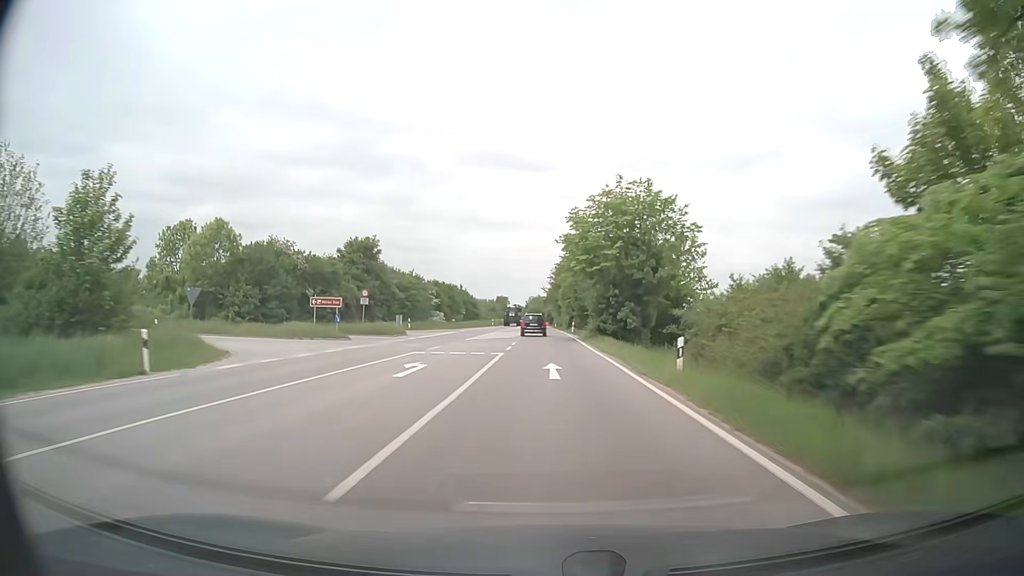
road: secondary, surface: asphalt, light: Day
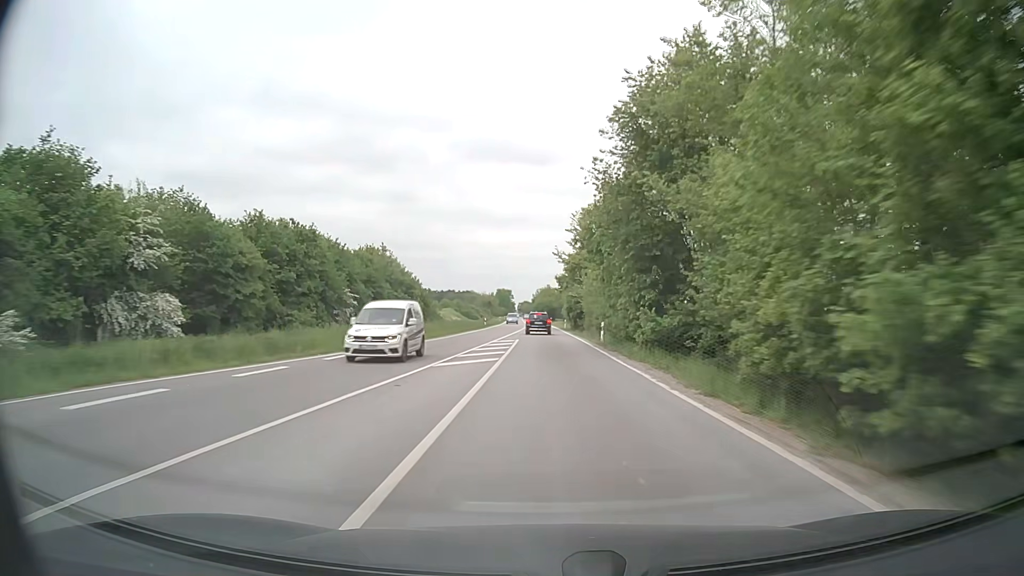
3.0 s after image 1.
(-0.8, +74.8) m; -1°
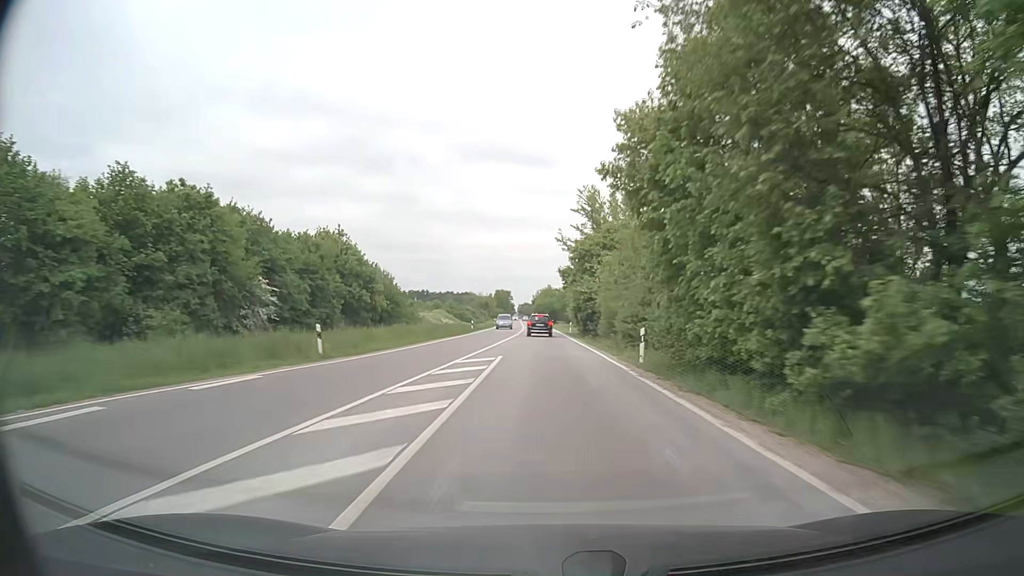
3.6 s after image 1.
(0.0, +14.6) m; 0°
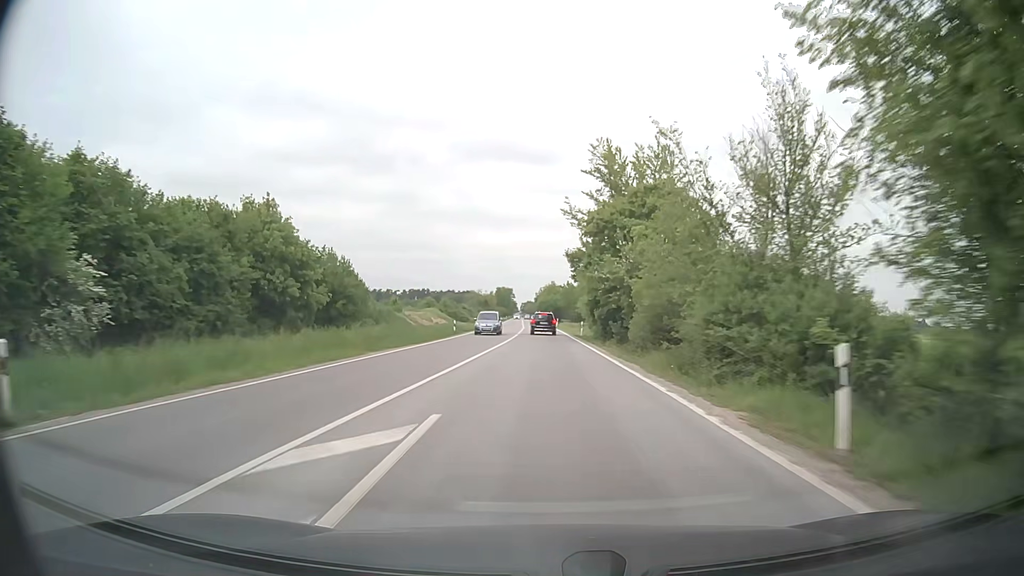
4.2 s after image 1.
(0.0, +14.4) m; 0°
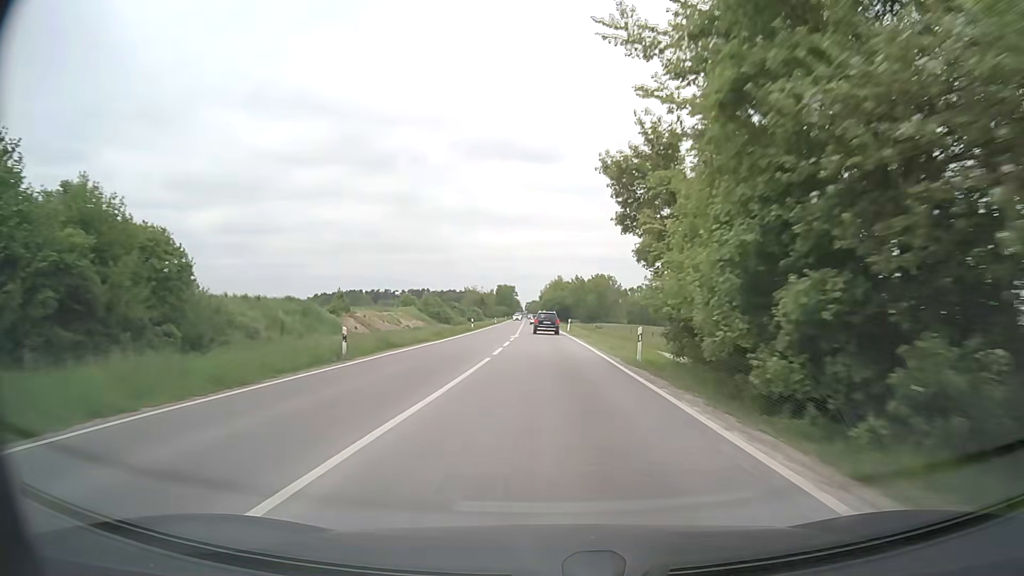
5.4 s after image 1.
(0.0, +28.2) m; 0°
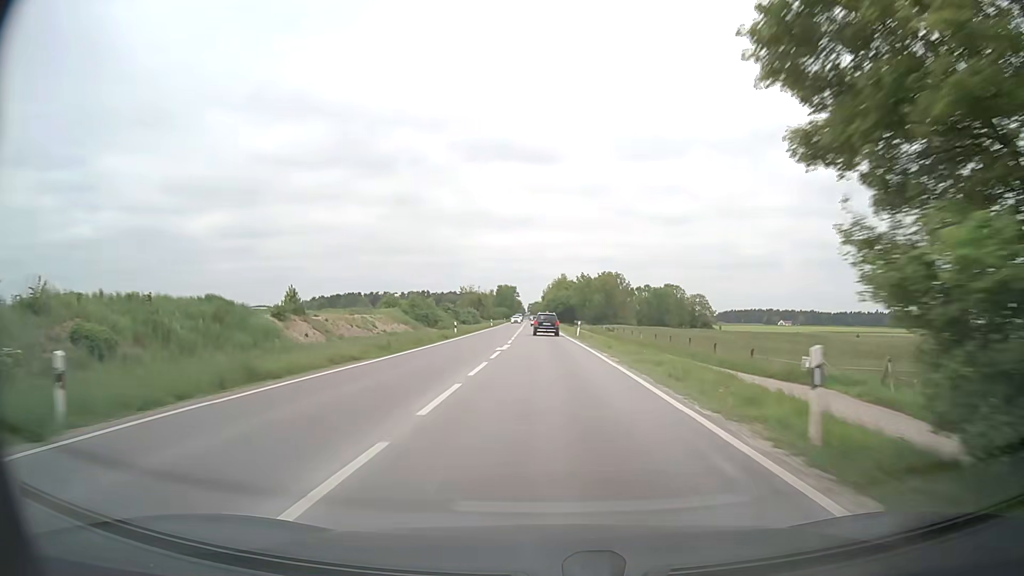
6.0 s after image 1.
(0.0, +13.8) m; 0°
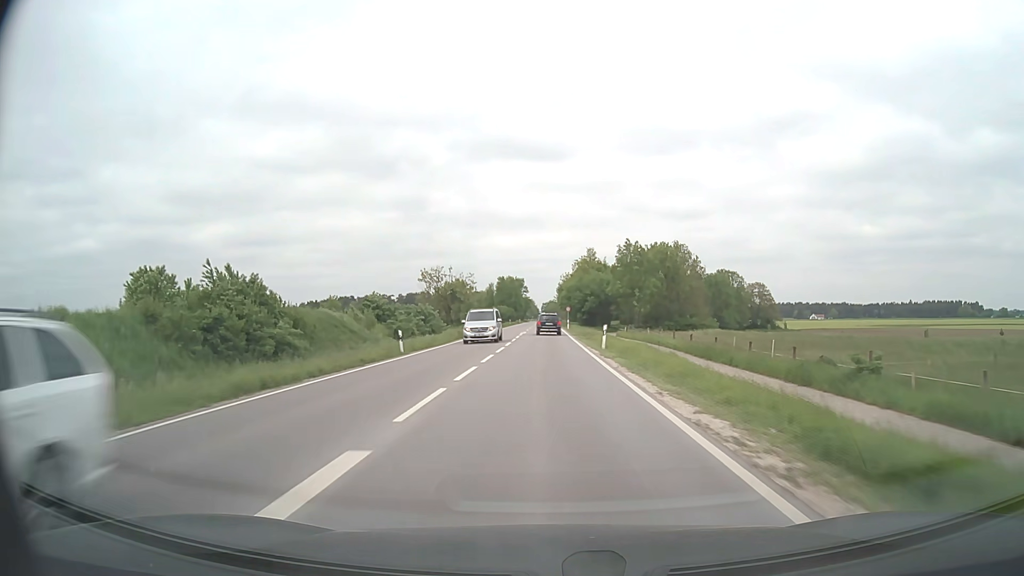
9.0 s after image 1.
(-0.8, +66.2) m; -2°
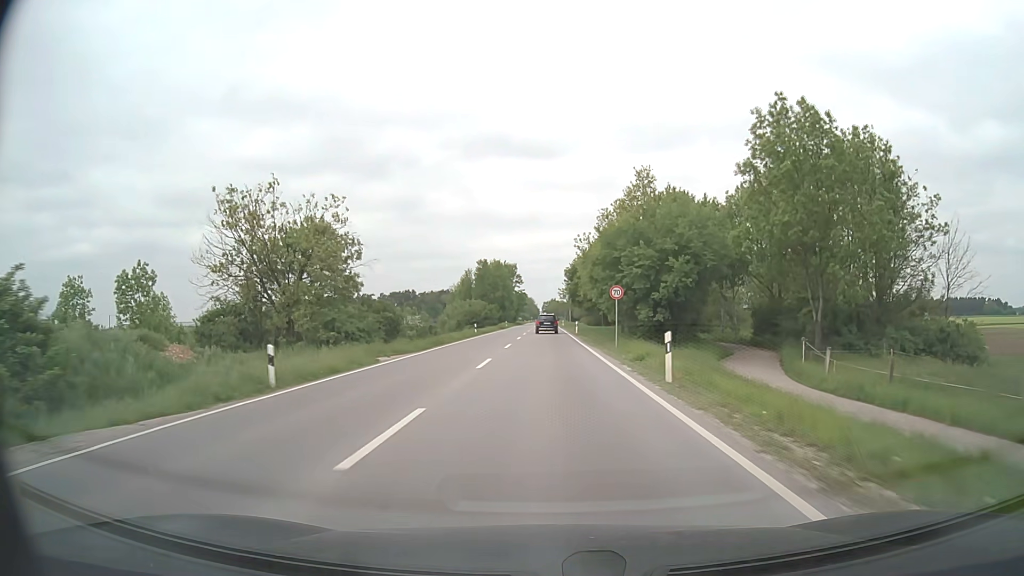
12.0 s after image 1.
(-0.1, +62.5) m; 0°
(0, +10) (0, +20) (0, +30) (0, +40) (0, +50) (0, +60) (0, +70) (0, +80) (0, +90) (0, +100) m
